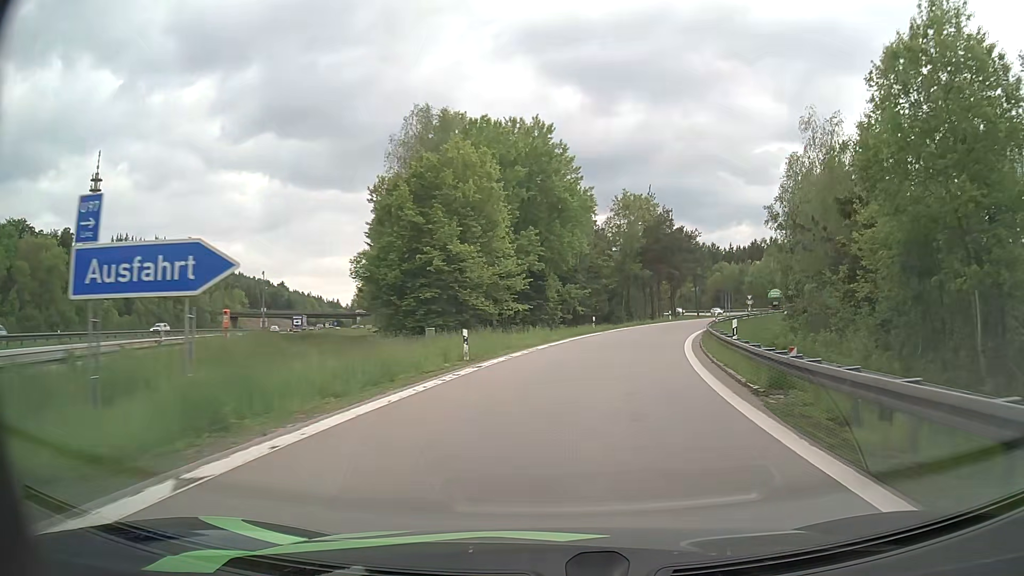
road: motorway_link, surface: asphalt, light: Day
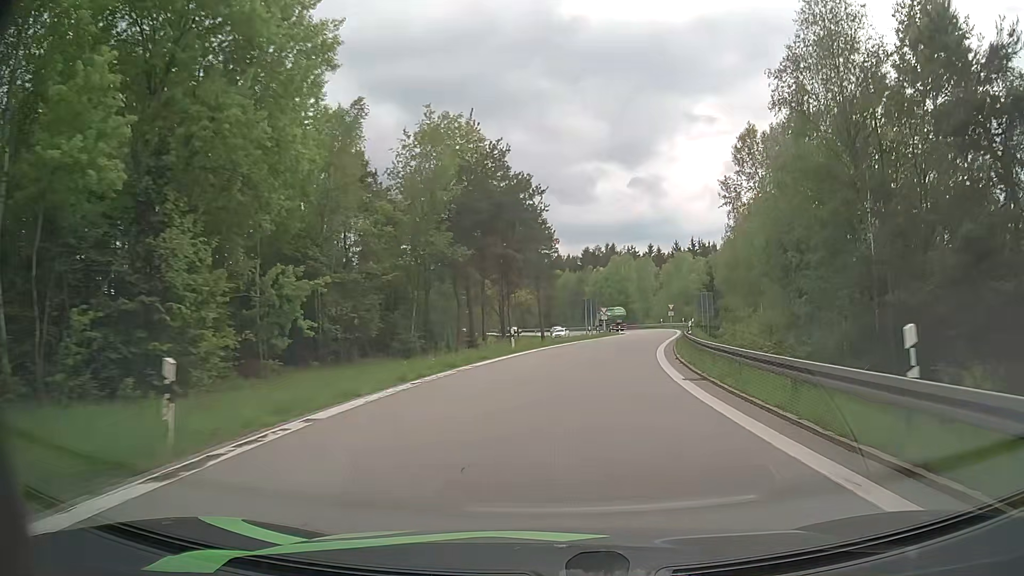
(+4.6, +36.8) m; +15°
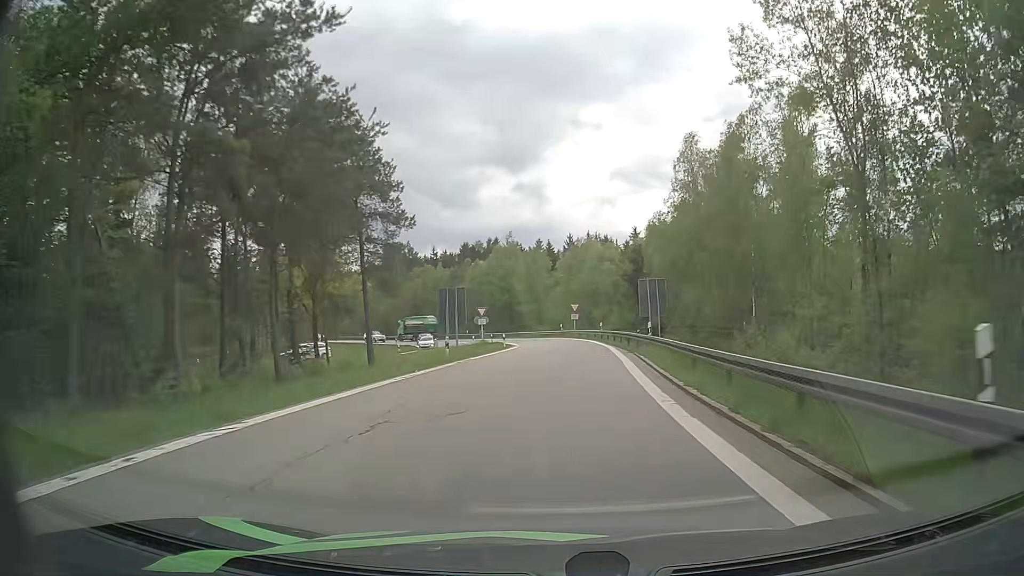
(+2.6, +26.8) m; +10°
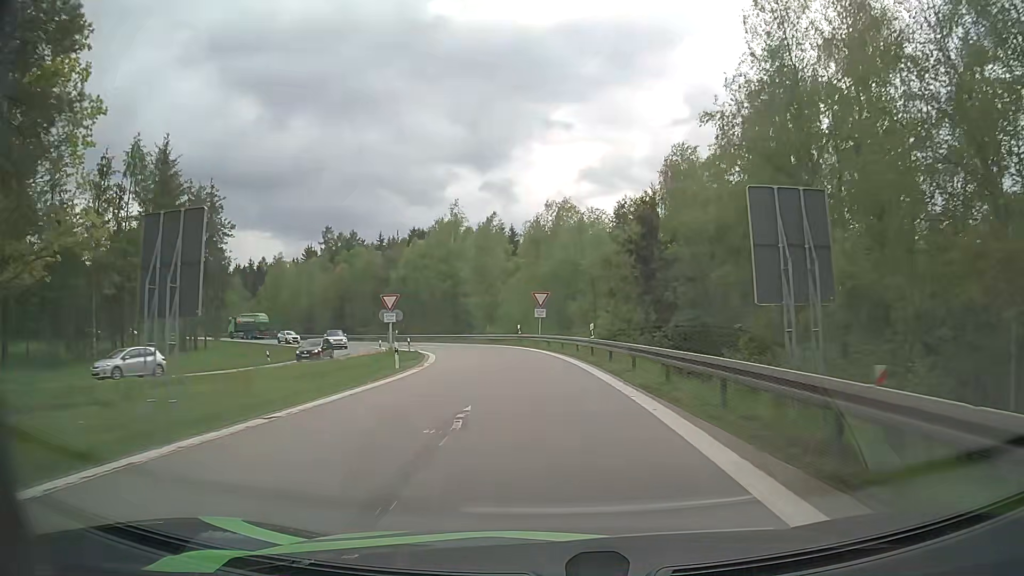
(+1.2, +26.0) m; +4°
